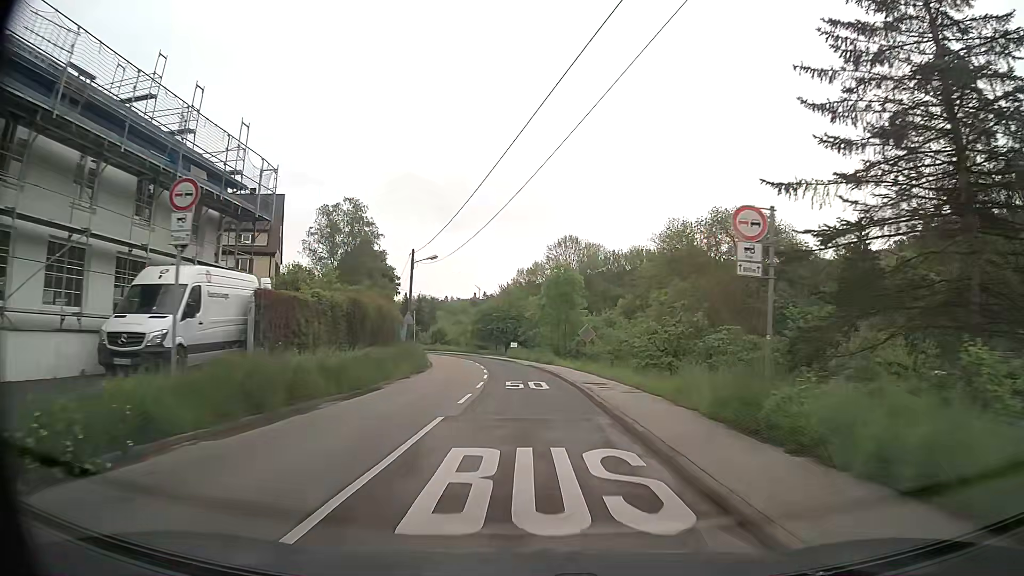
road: secondary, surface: asphalt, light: Day
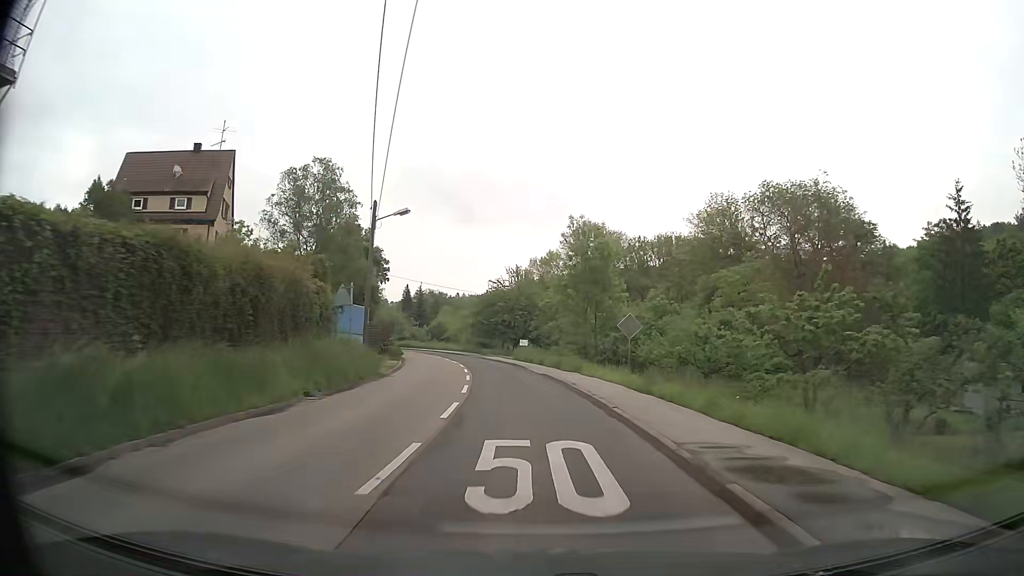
(-0.1, +15.9) m; -1°
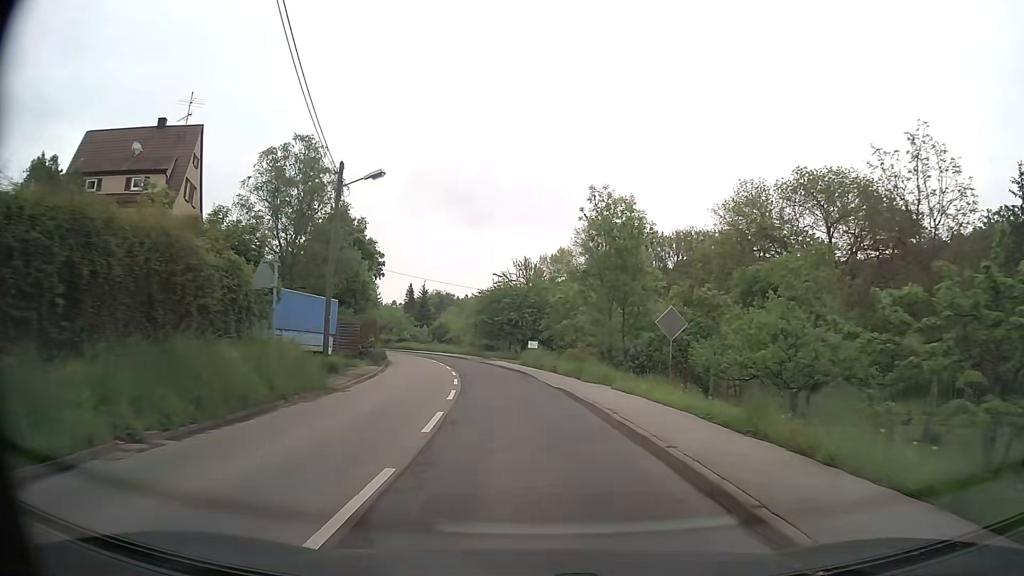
(0.0, +7.9) m; 0°
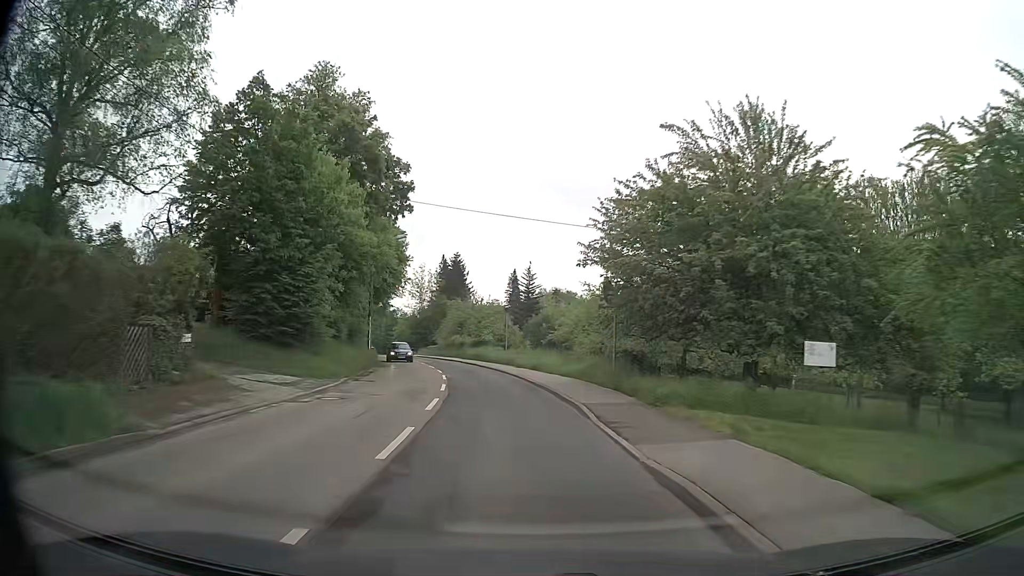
(-3.2, +39.0) m; -11°
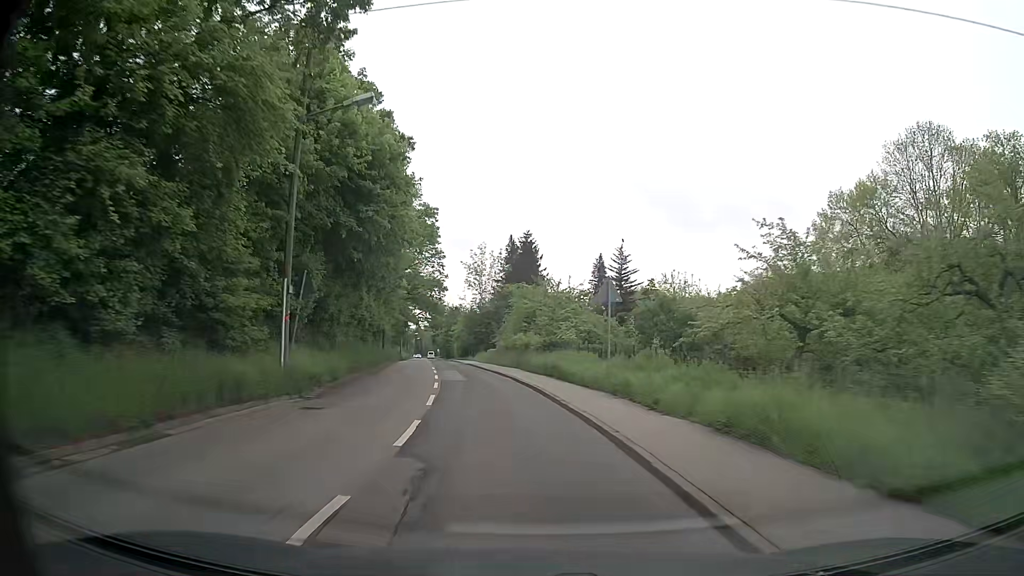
(-1.1, +23.4) m; -6°
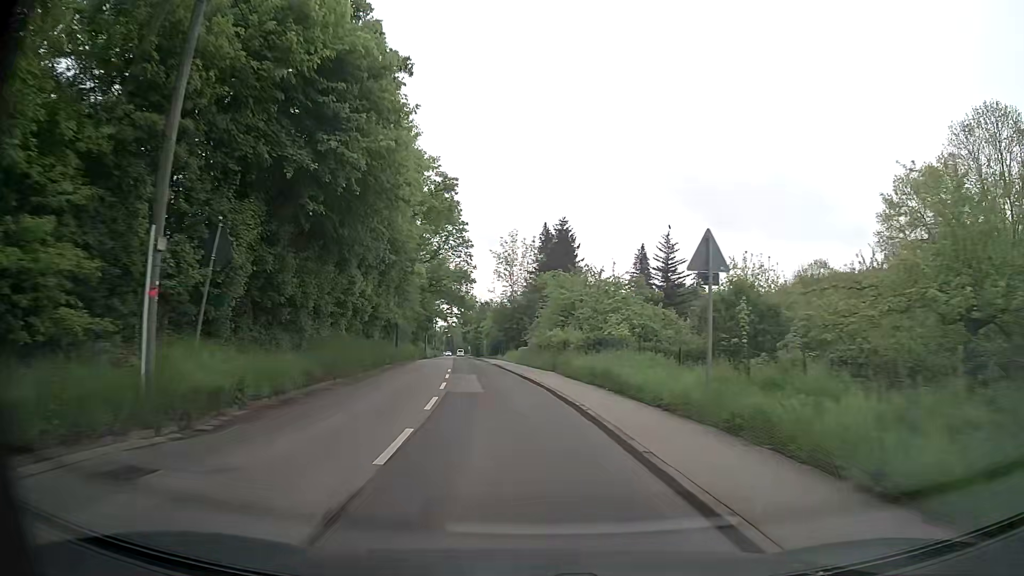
(-0.1, +7.7) m; -2°
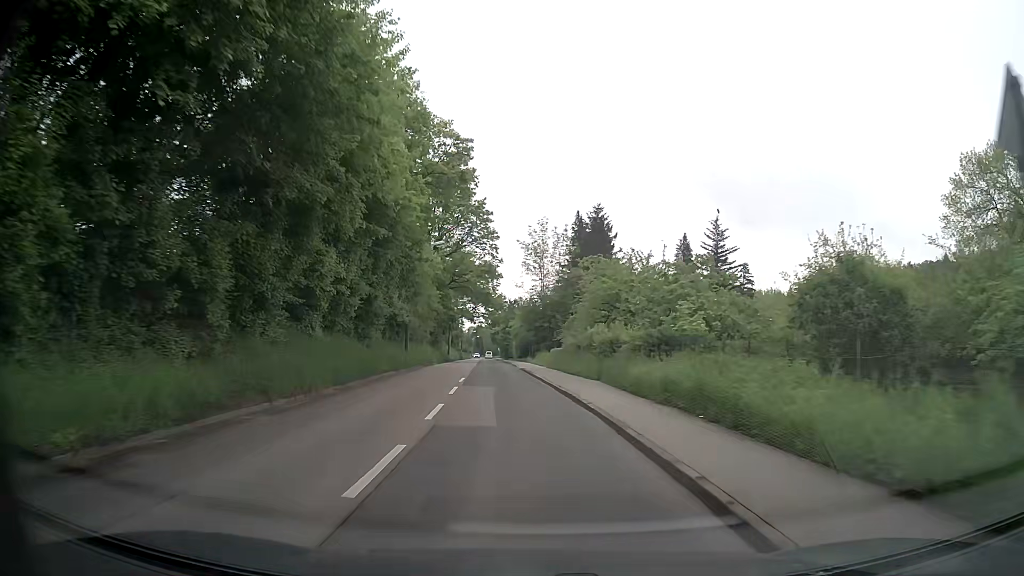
(-0.2, +7.7) m; -3°
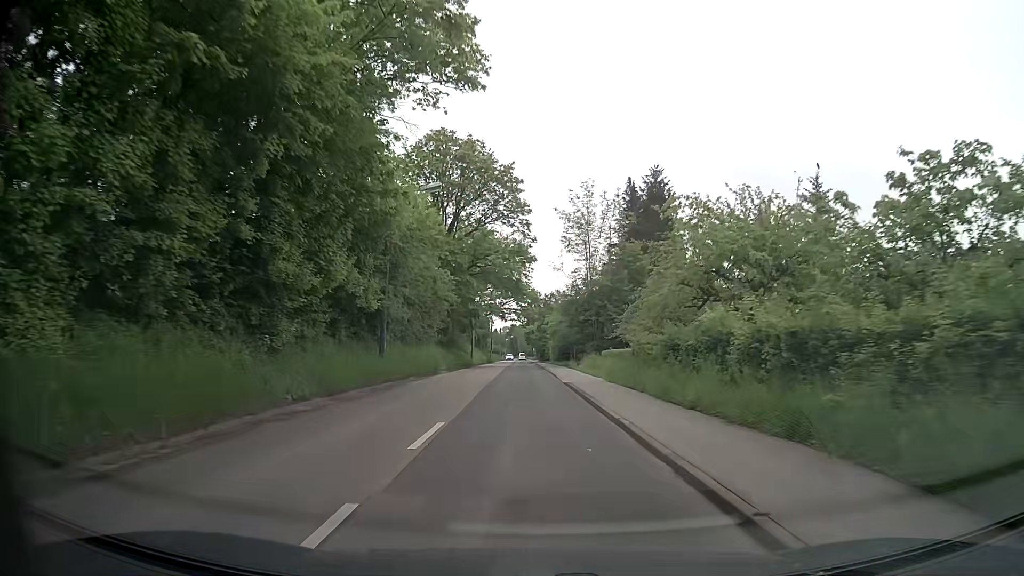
(-0.4, +15.4) m; -3°
(0, +10) (0, +20) (0, +30) (0, +40) (-1, +50) (-1, +60) (-1, +70) (-1, +80) (-1, +90) (-1, +100) m
